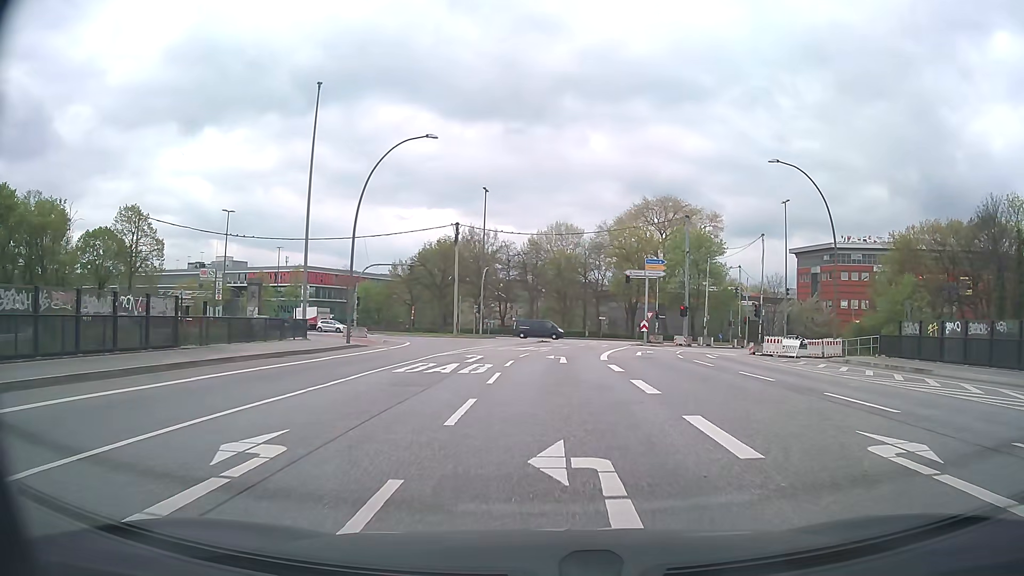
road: secondary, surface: asphalt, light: Day
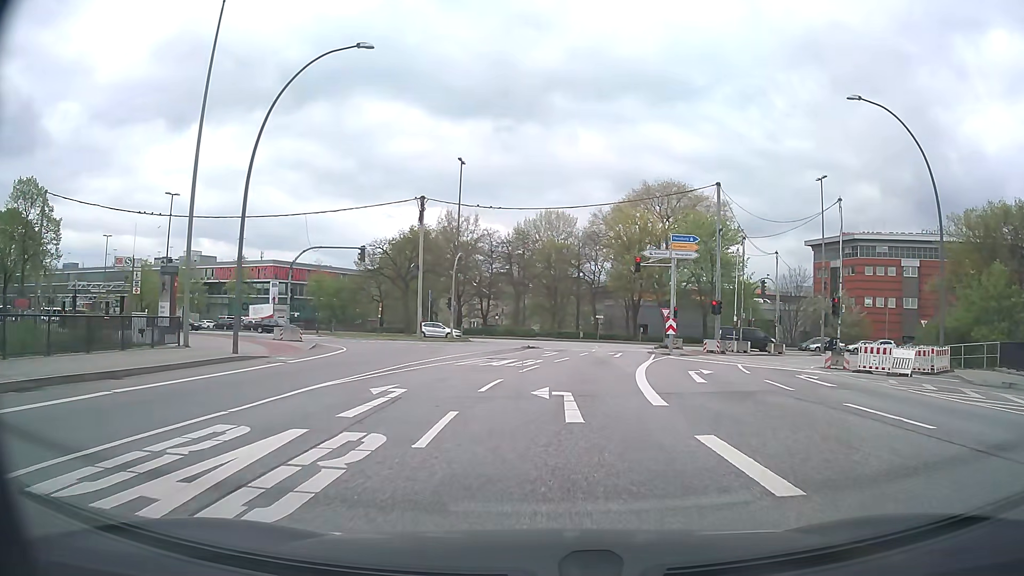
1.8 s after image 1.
(+0.1, +13.3) m; +1°
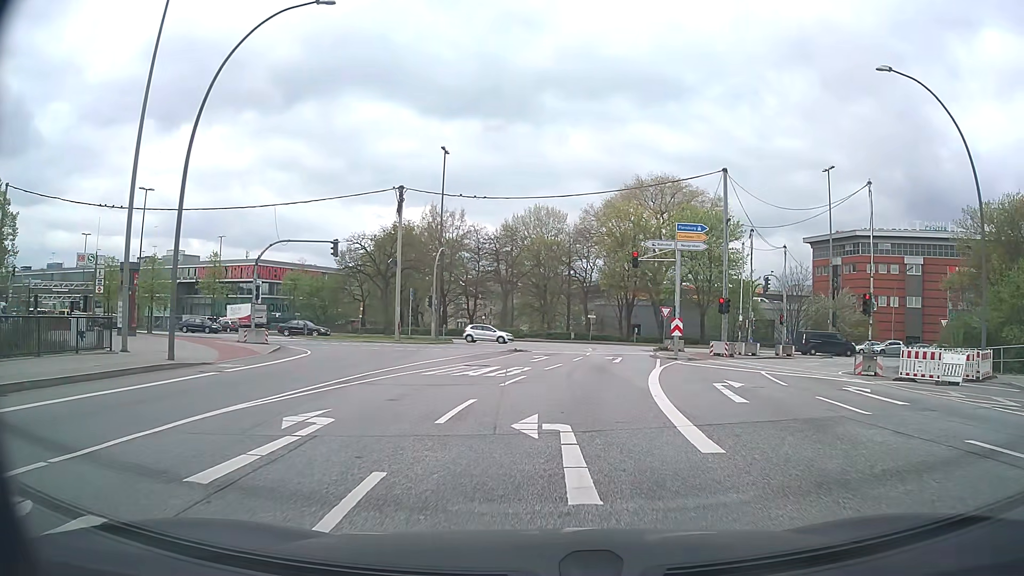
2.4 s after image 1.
(0.0, +4.1) m; +1°
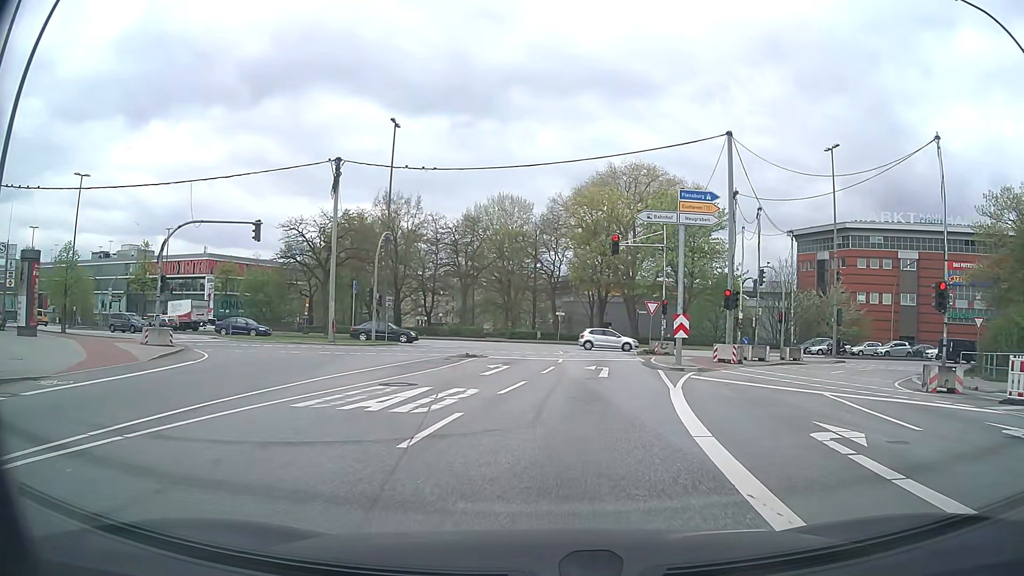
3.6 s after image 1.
(+0.2, +7.6) m; +3°
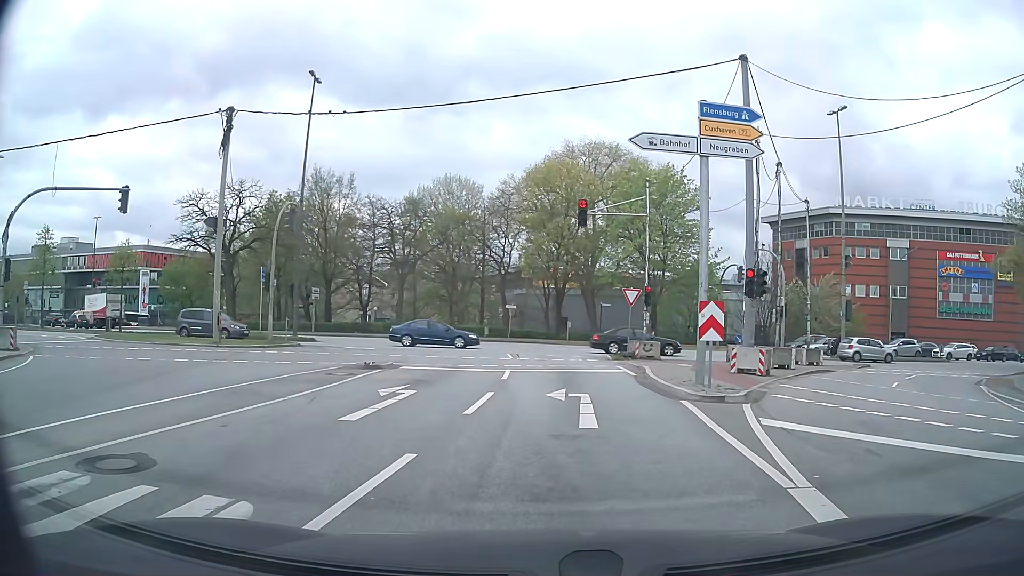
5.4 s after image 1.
(+0.3, +9.1) m; +4°
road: secondary_link
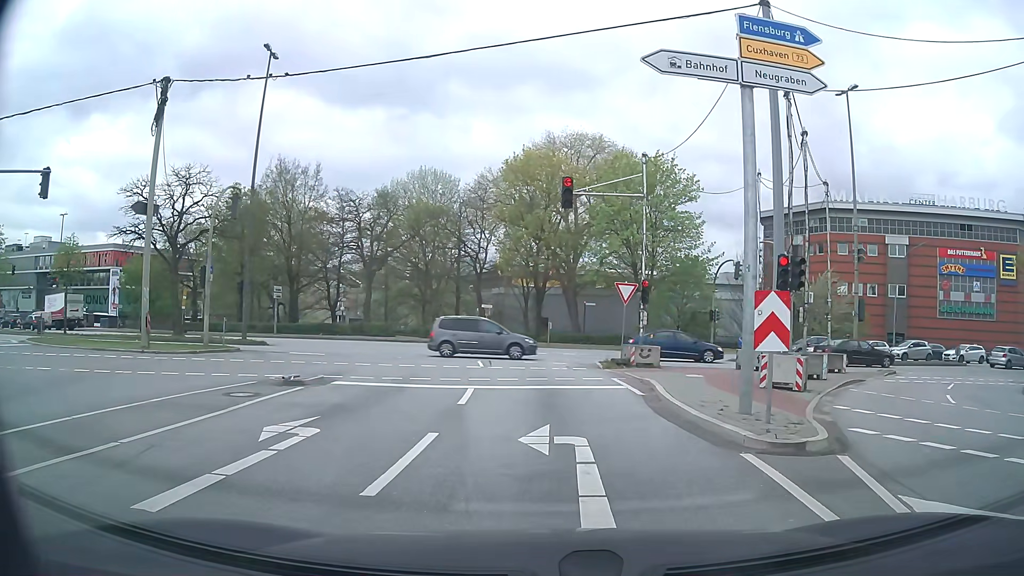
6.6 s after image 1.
(0.0, +4.5) m; +1°
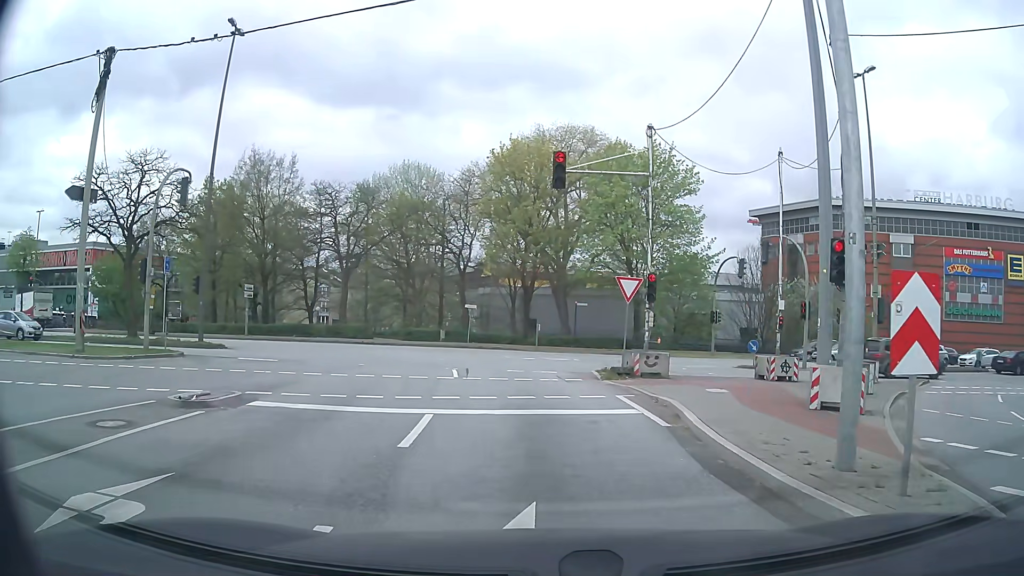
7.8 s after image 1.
(+0.1, +3.7) m; +1°
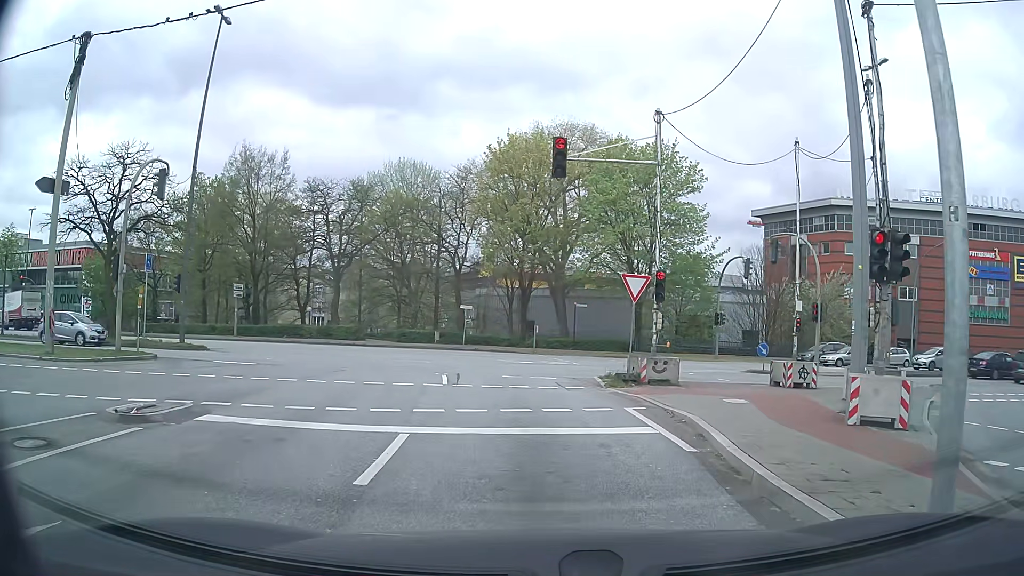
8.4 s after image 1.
(0.0, +1.7) m; 0°
